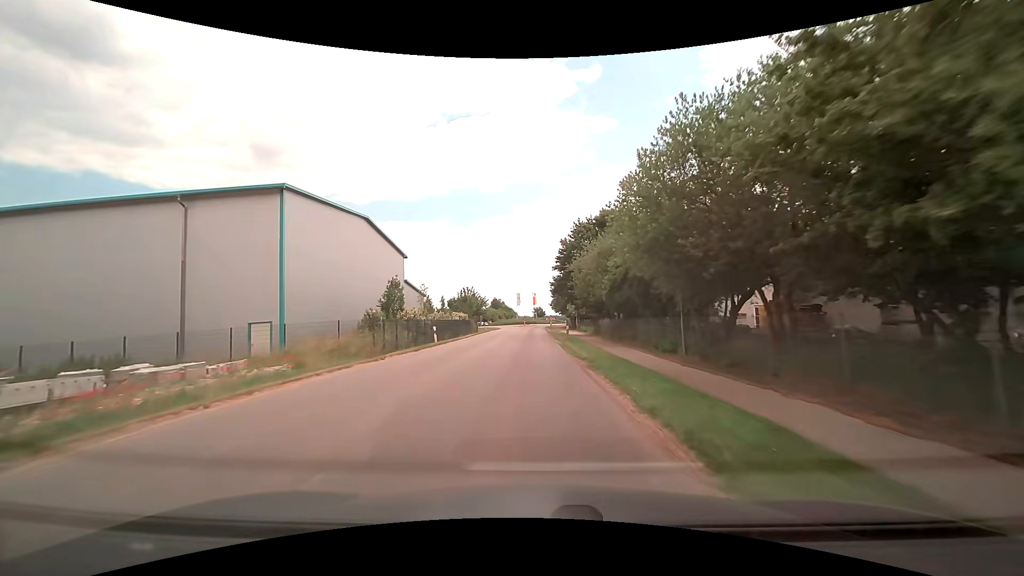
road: tertiary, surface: asphalt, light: Day
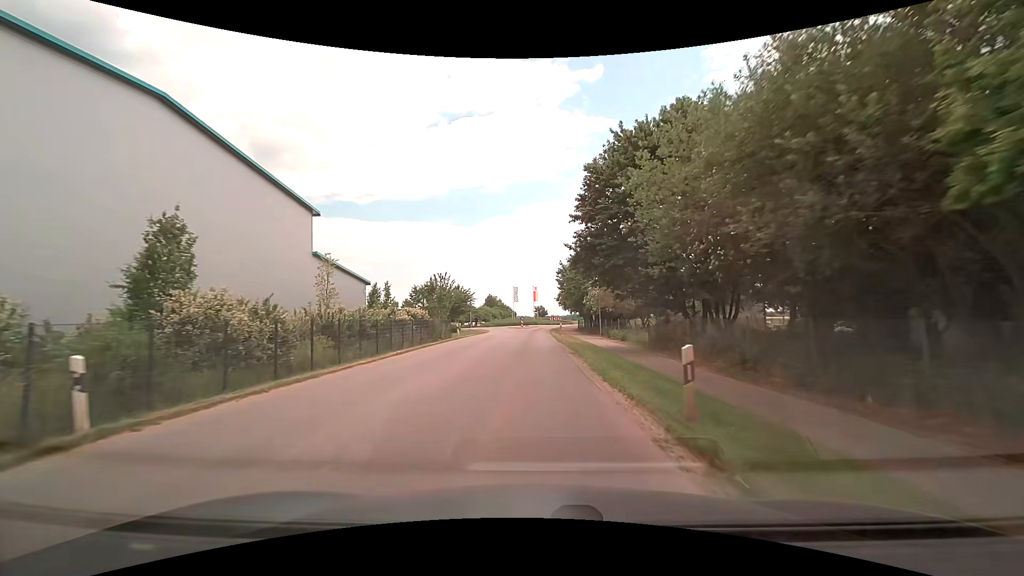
(+0.1, +23.2) m; 0°
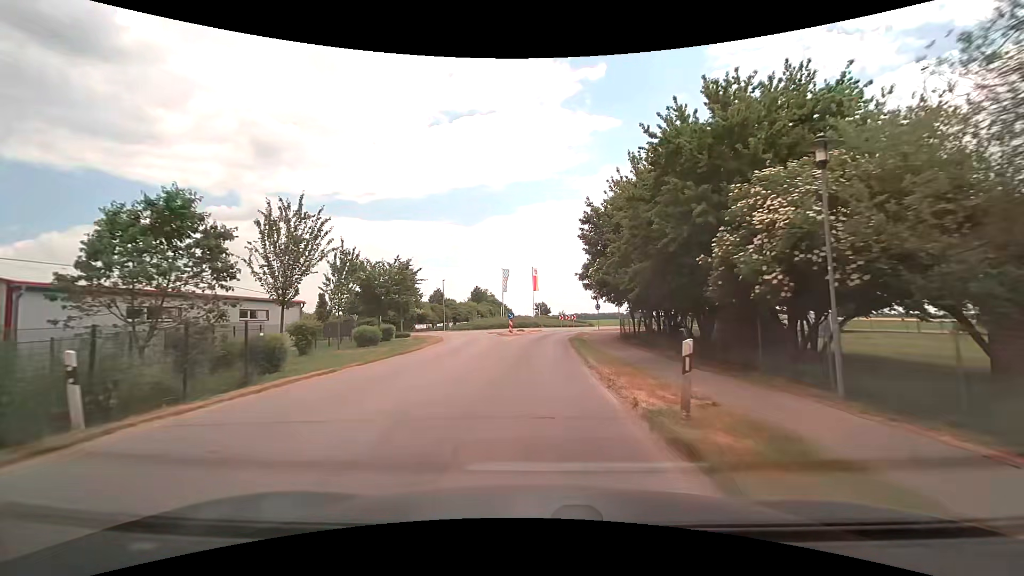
(-0.2, +33.5) m; 0°
(0, +10) (0, +20) (0, +30) (+1, +40) (+3, +50) (+8, +58) (+11, +68) (+9, +77) (+3, +86) (0, +95) m
